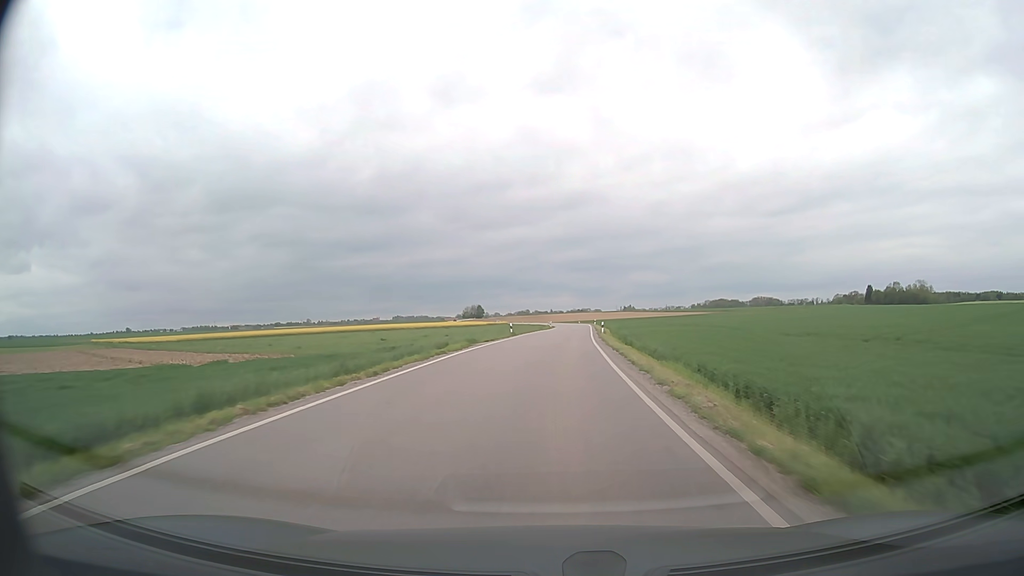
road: secondary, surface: asphalt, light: Day
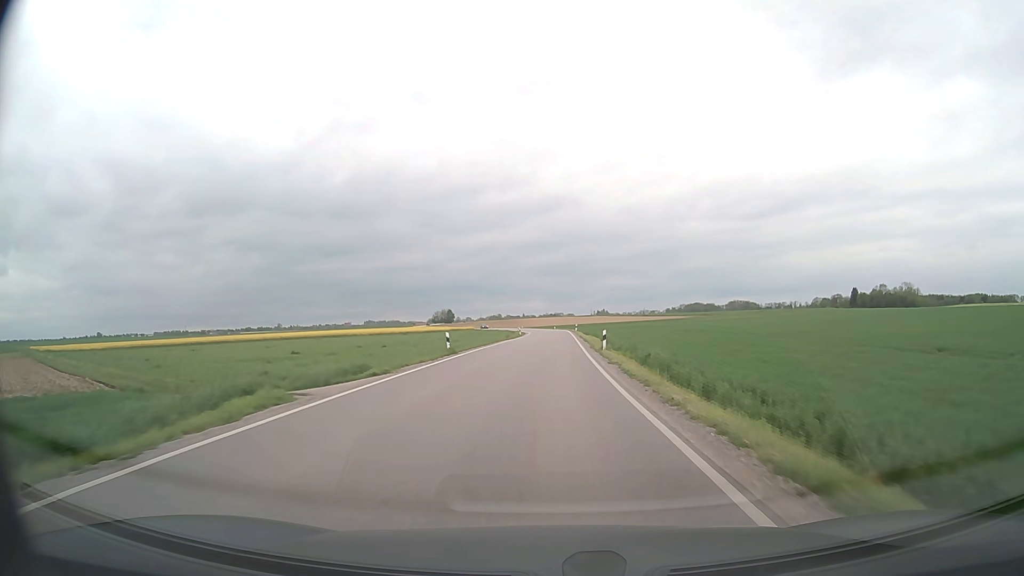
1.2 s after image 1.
(+0.4, +21.9) m; +2°
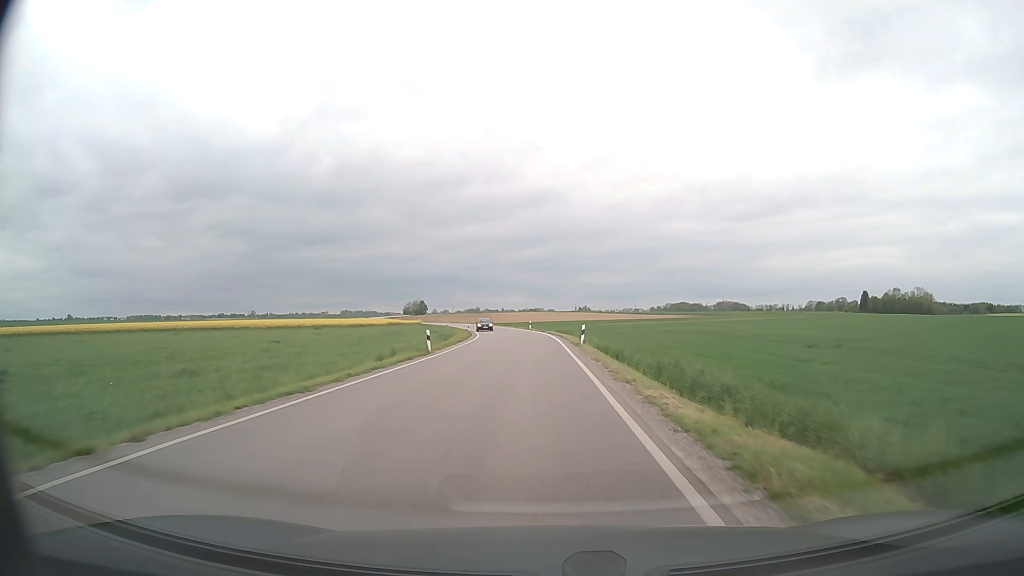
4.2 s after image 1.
(+1.1, +52.7) m; +2°
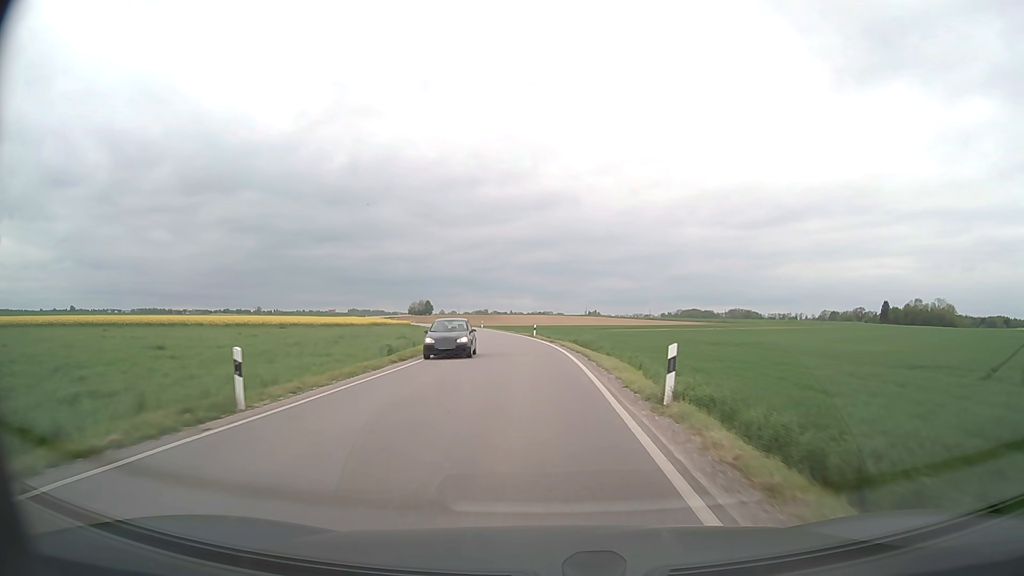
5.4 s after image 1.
(-0.1, +20.0) m; -1°
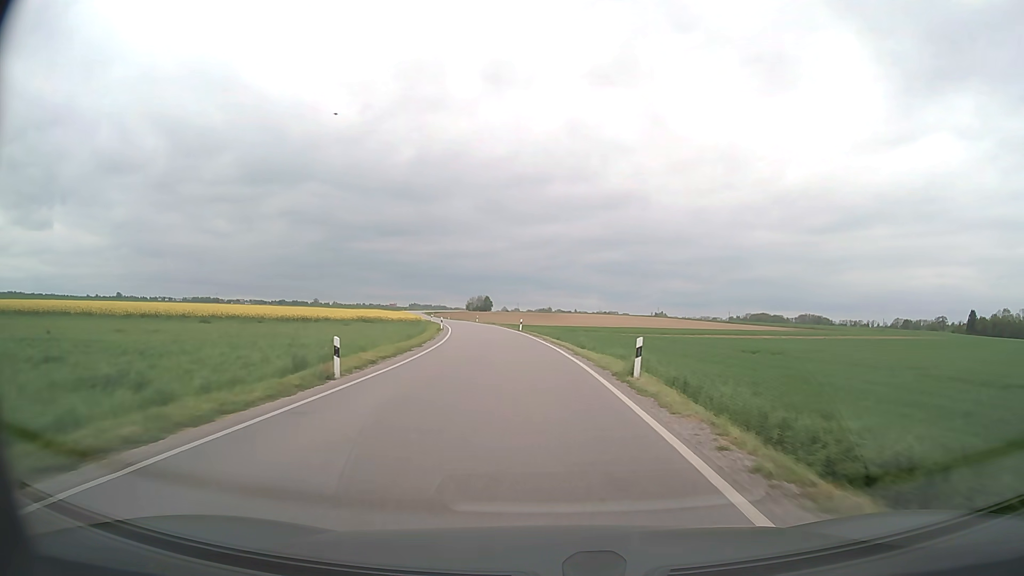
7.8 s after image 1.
(-1.3, +39.8) m; -5°
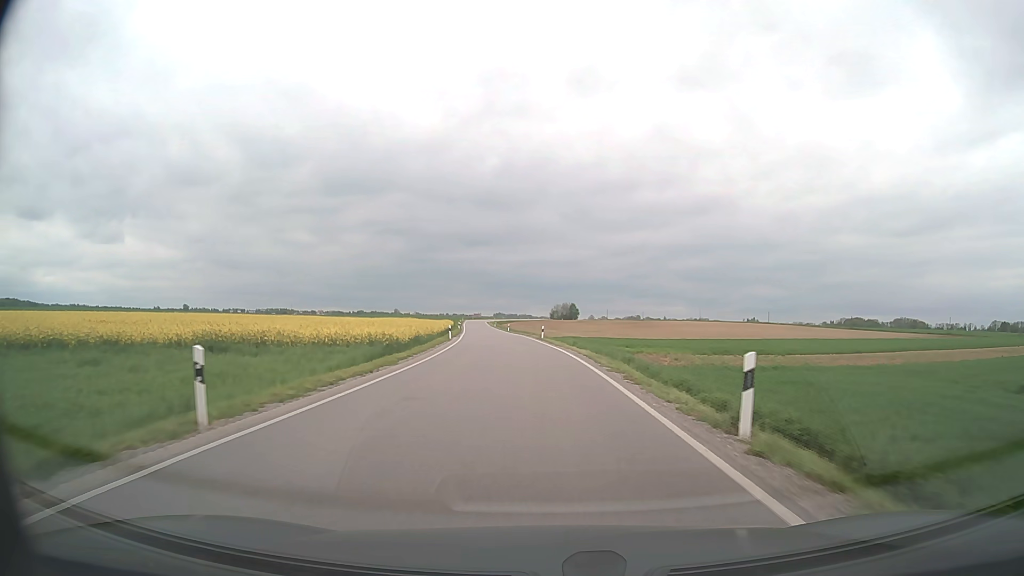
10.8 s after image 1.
(-3.6, +50.4) m; -7°
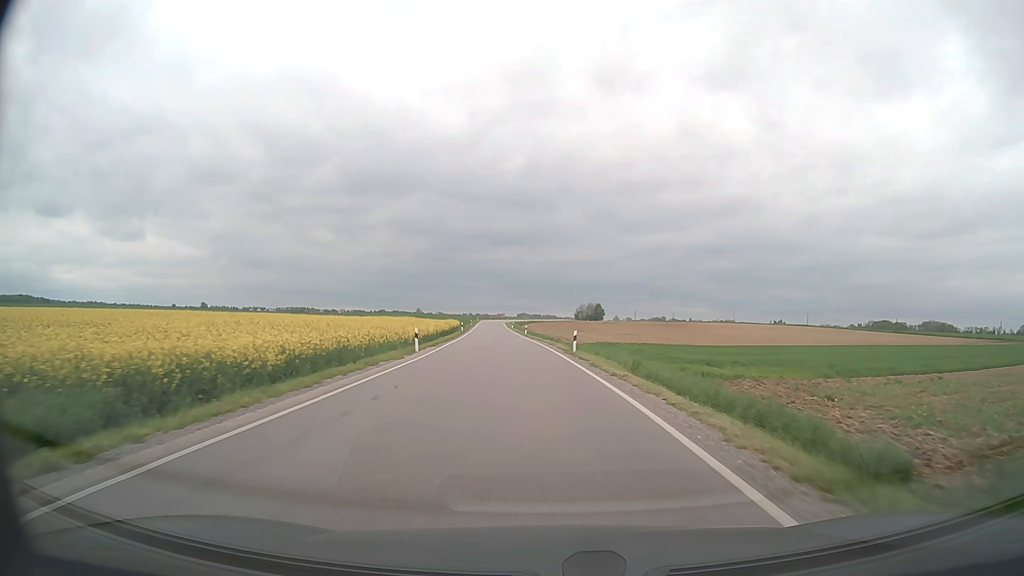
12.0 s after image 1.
(-0.4, +20.6) m; -2°
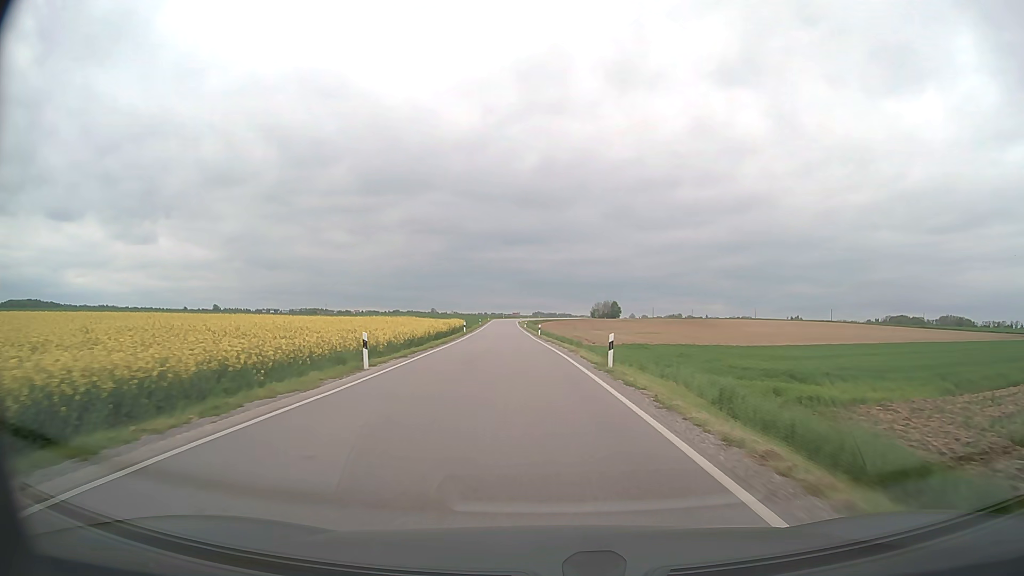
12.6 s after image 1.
(-0.1, +10.4) m; -1°
(0, +10) (0, +20) (-1, +30) (-2, +40) (-2, +50) (-3, +60) (-3, +70) (-4, +80) (-5, +90) (-5, +100) m
